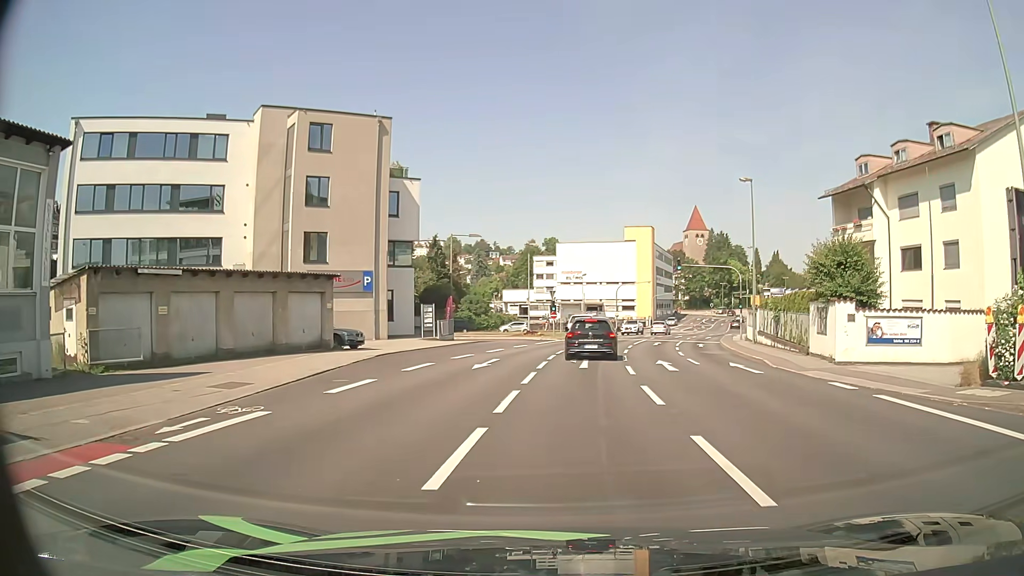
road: tertiary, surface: asphalt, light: Day
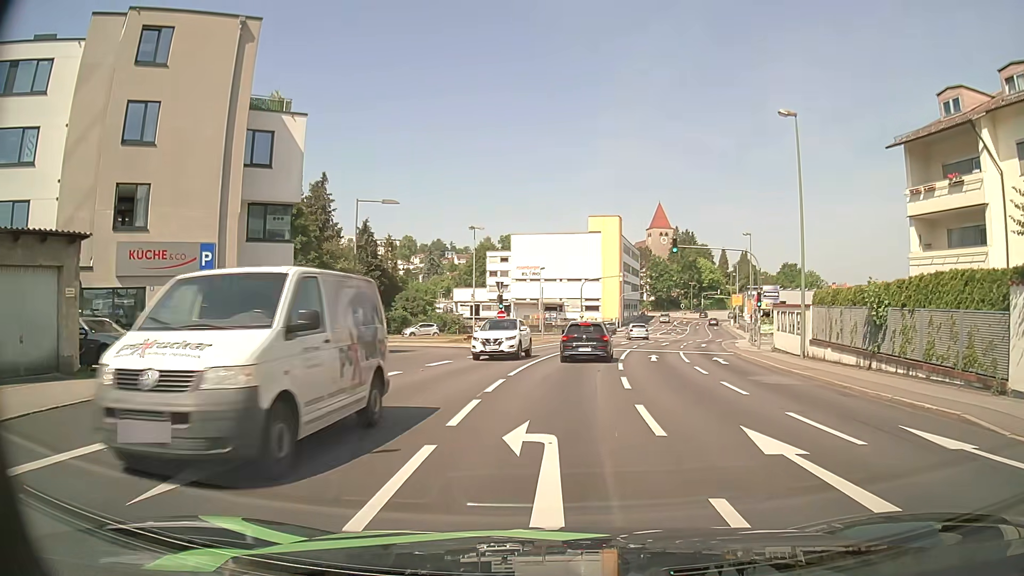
(+0.7, +14.8) m; +5°
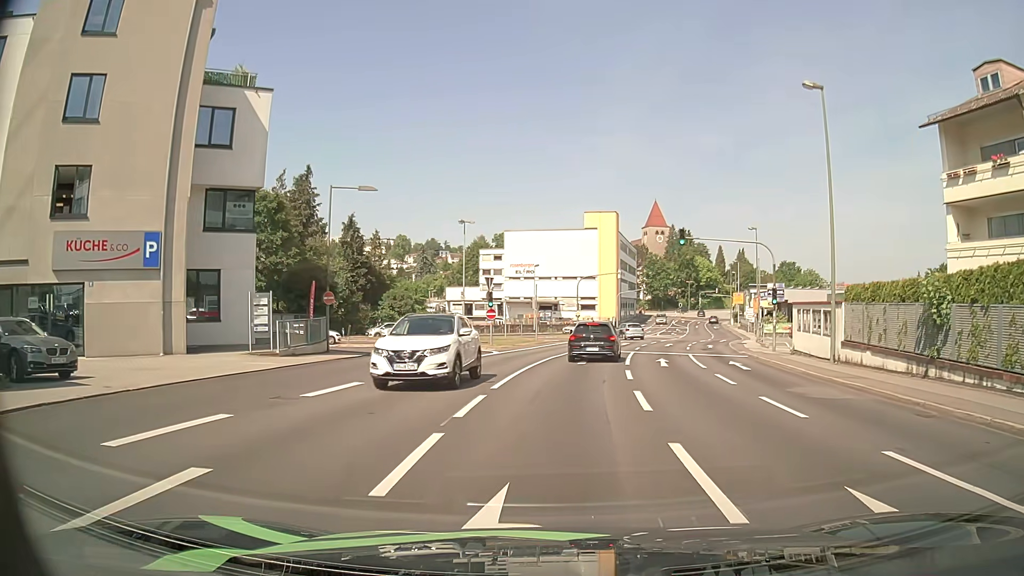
(0.0, +3.6) m; 0°
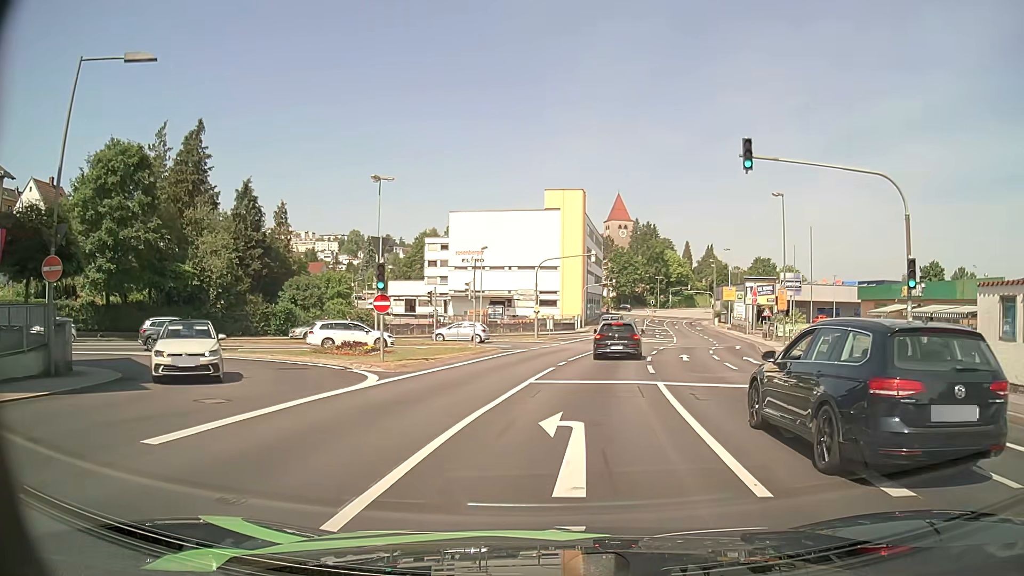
(+0.4, +17.4) m; +3°
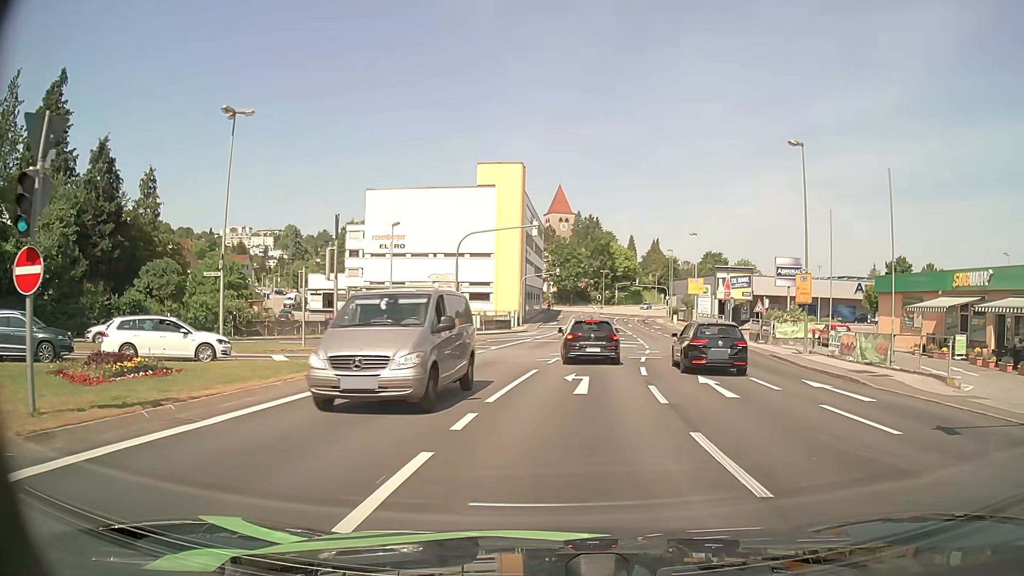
(+0.5, +13.7) m; +5°
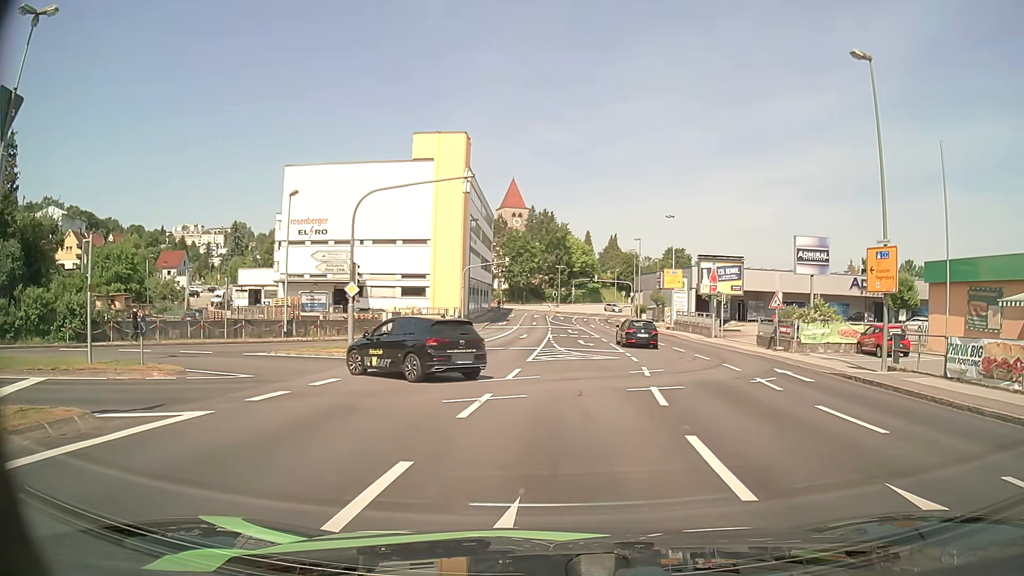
(+0.5, +12.0) m; +5°
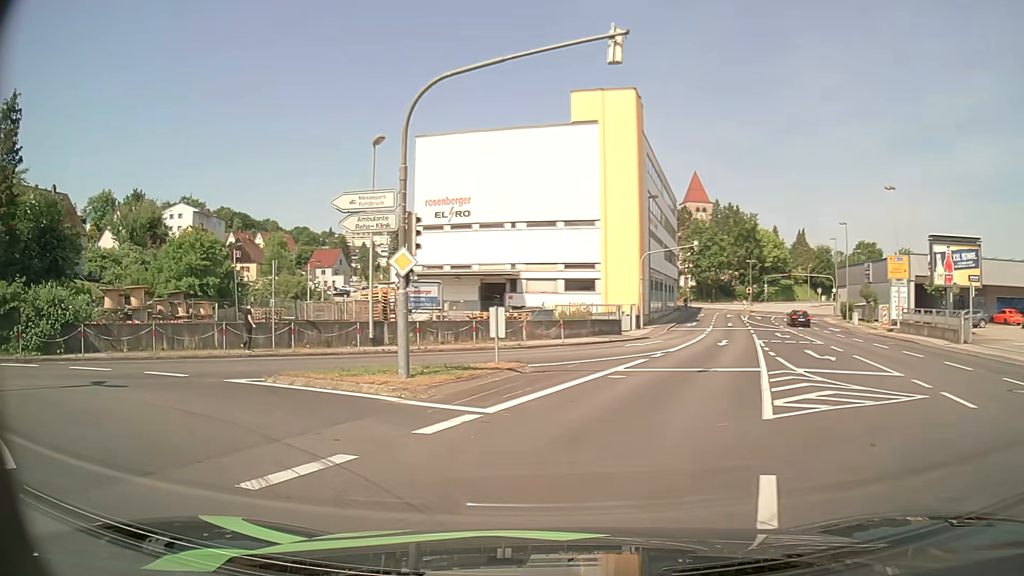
(-0.6, +12.6) m; -16°
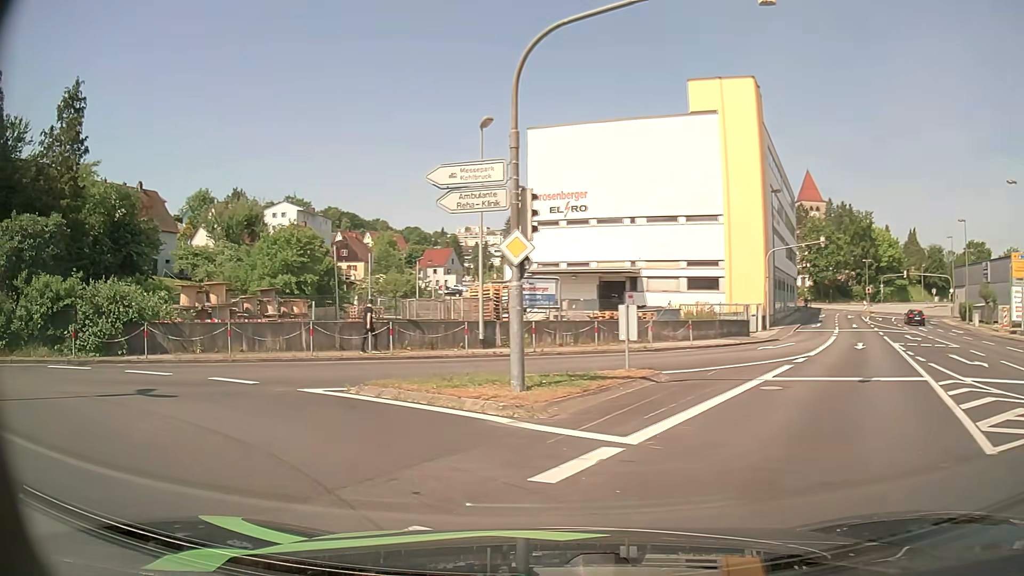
(-0.2, +2.5) m; -9°
(-4, +9) (-13, +12) (-22, +9) (-30, +3) (-38, -3) (-47, -8) (-55, -13) (-64, -19) (-72, -25) (-80, -30) m
